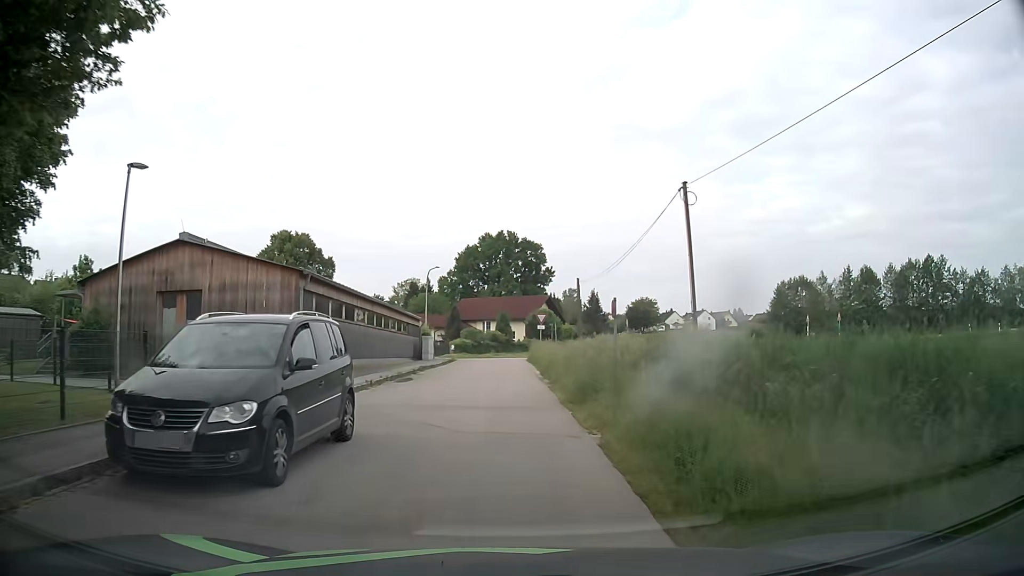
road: residential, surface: asphalt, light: Day
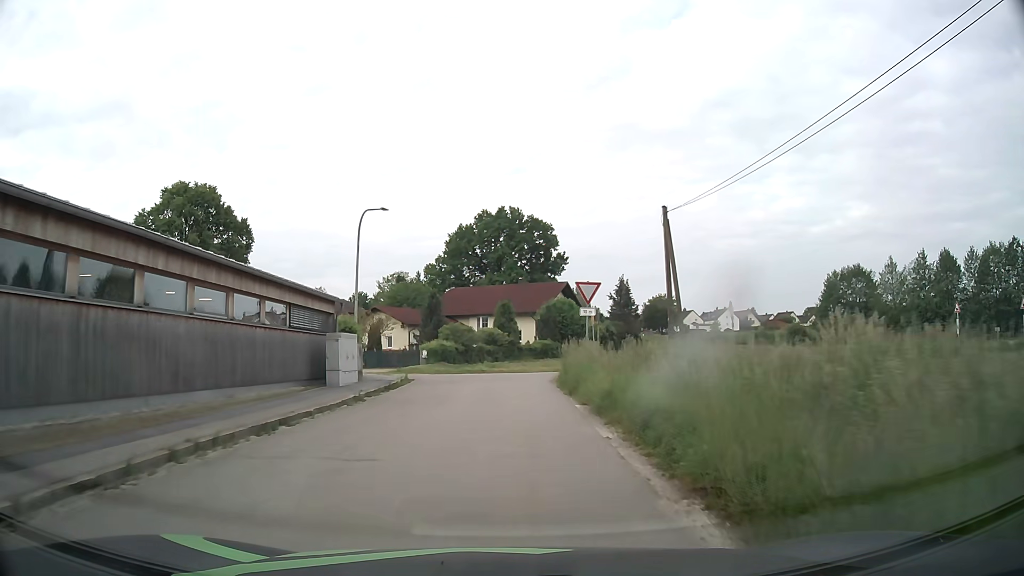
(-0.2, +25.9) m; -1°
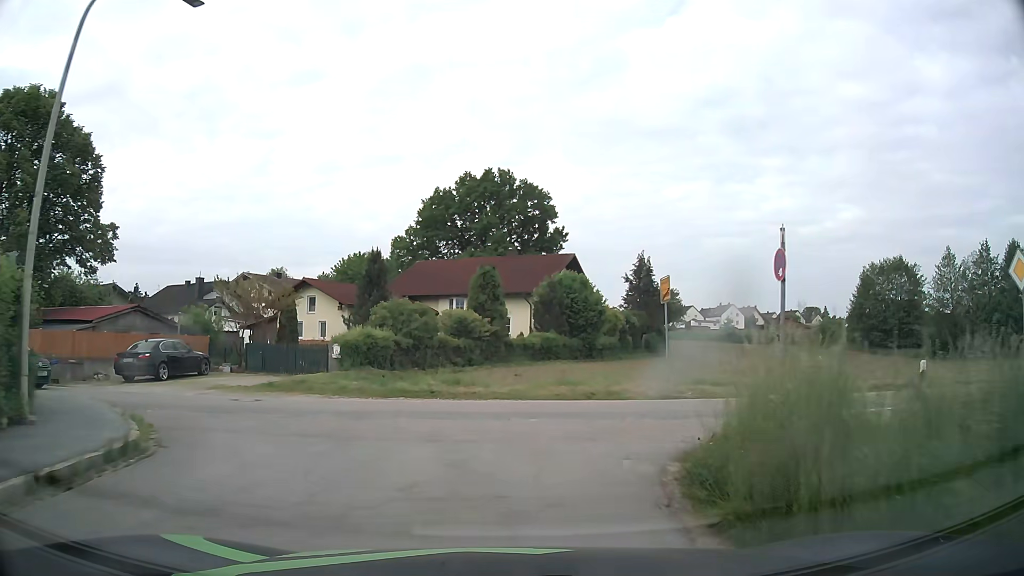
(+0.2, +19.4) m; +2°
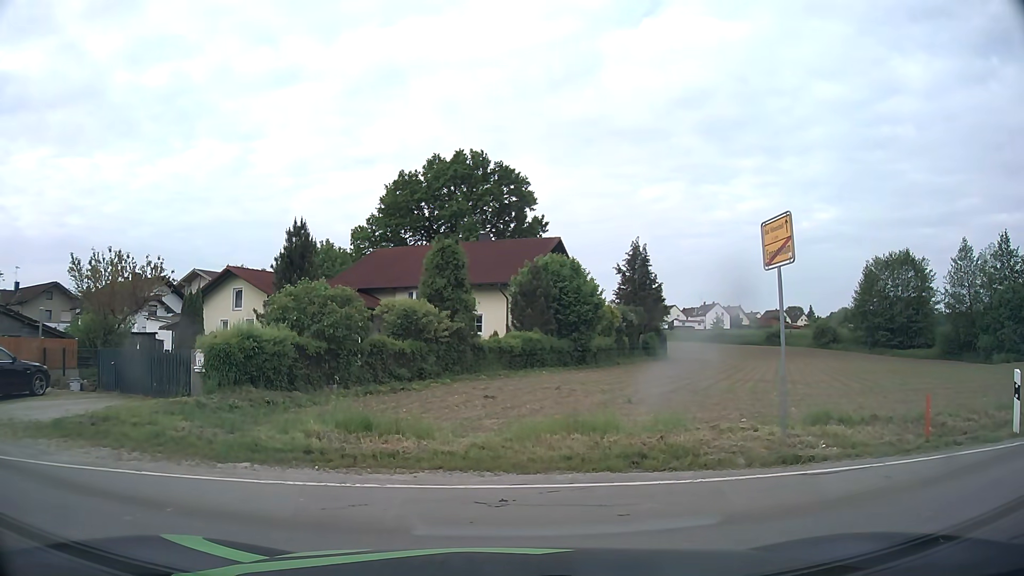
(+0.2, +8.5) m; +1°
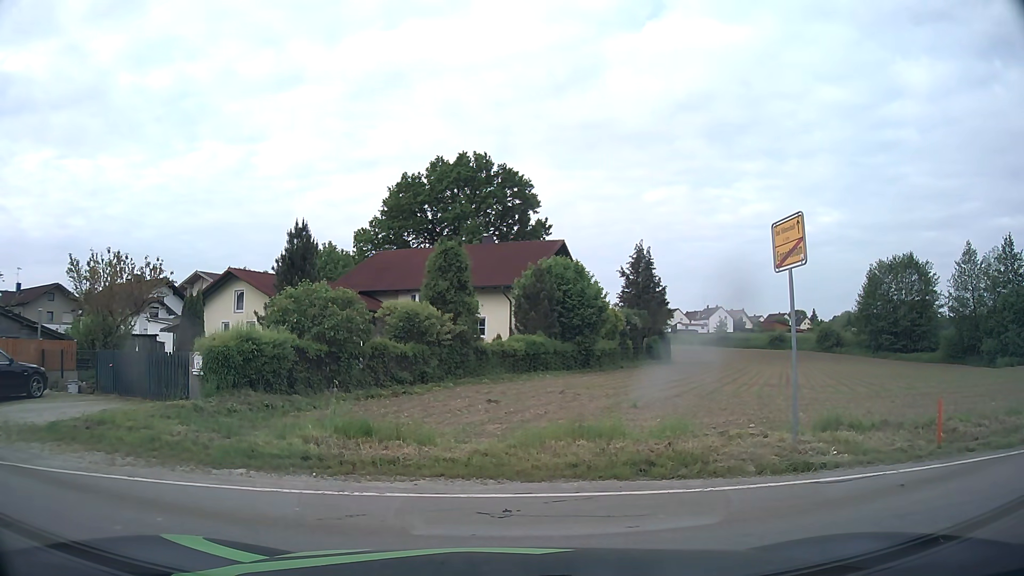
(0.0, +0.3) m; 0°
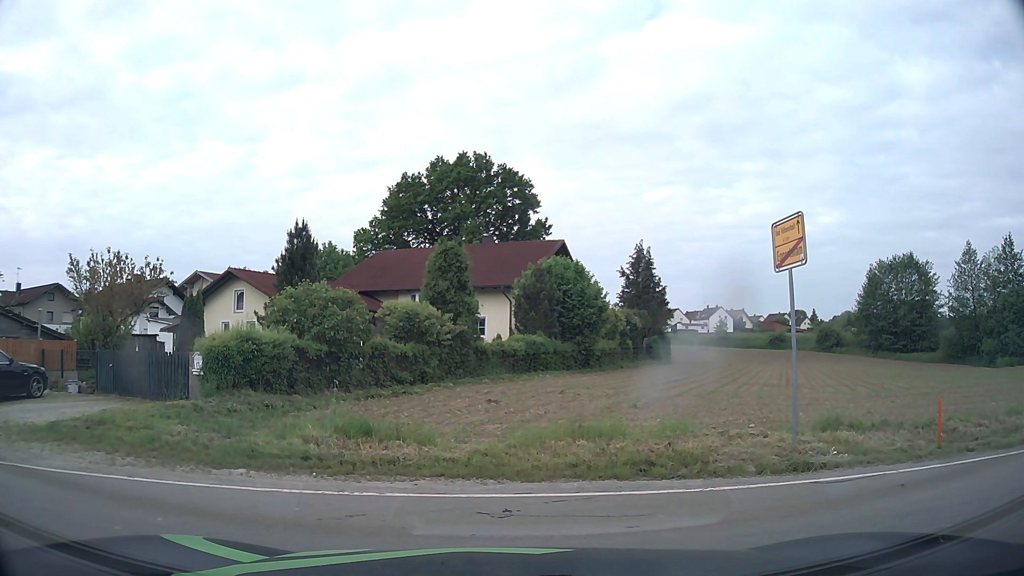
(0.0, 0.0) m; 0°
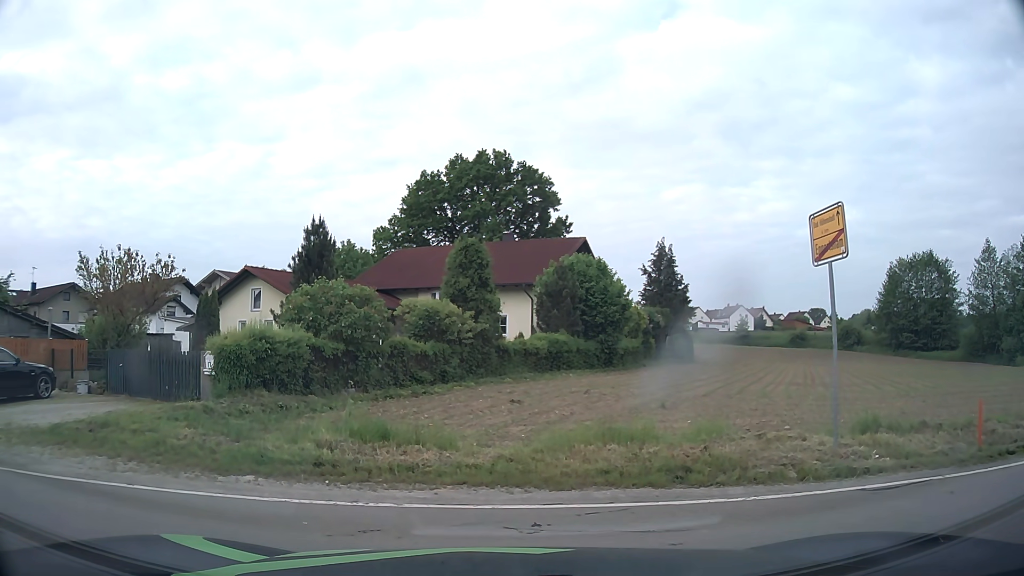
(0.0, +0.6) m; 0°
